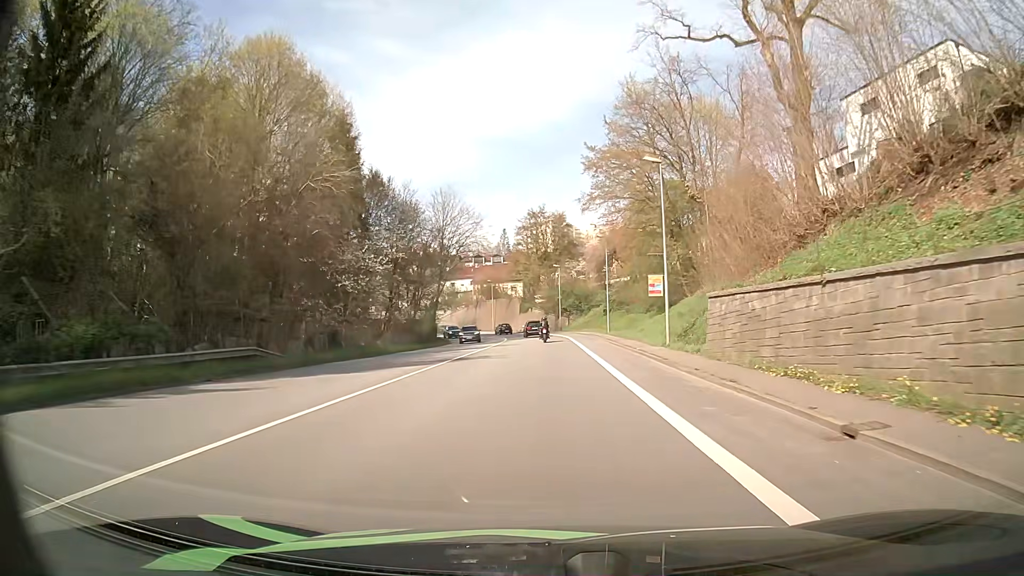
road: primary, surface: asphalt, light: Day
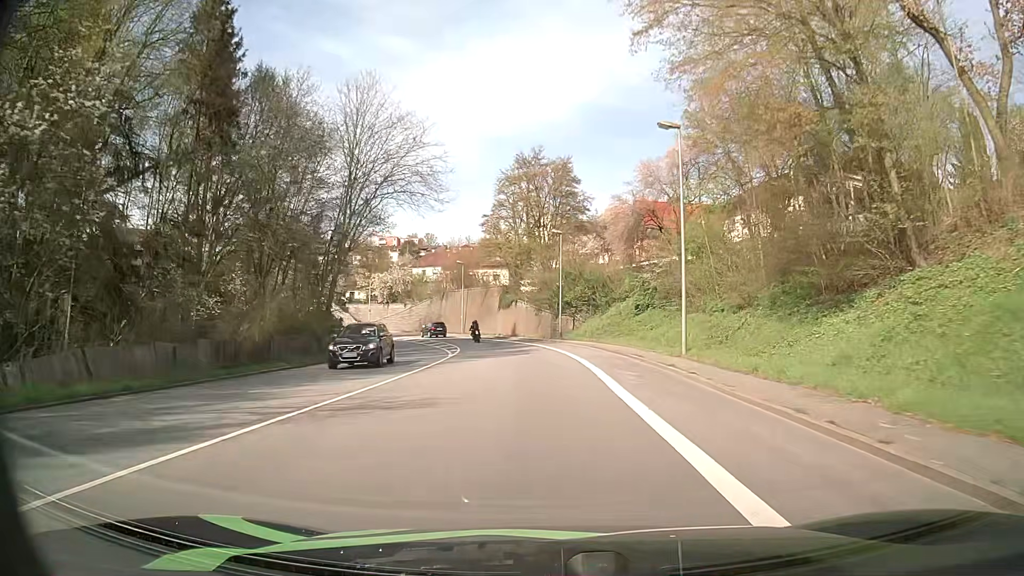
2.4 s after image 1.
(+0.3, +32.9) m; +1°
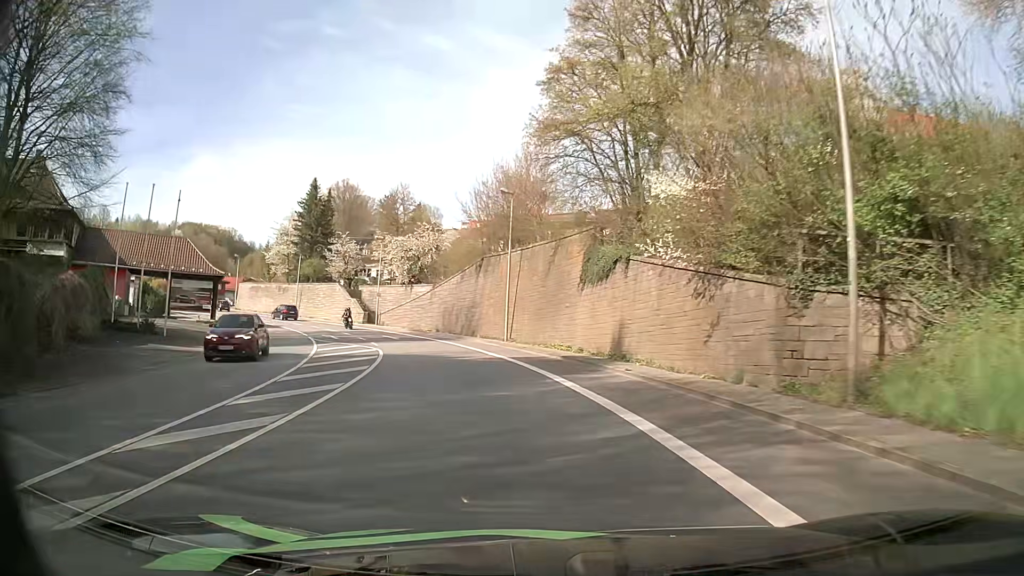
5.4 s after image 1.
(-2.0, +40.8) m; -8°
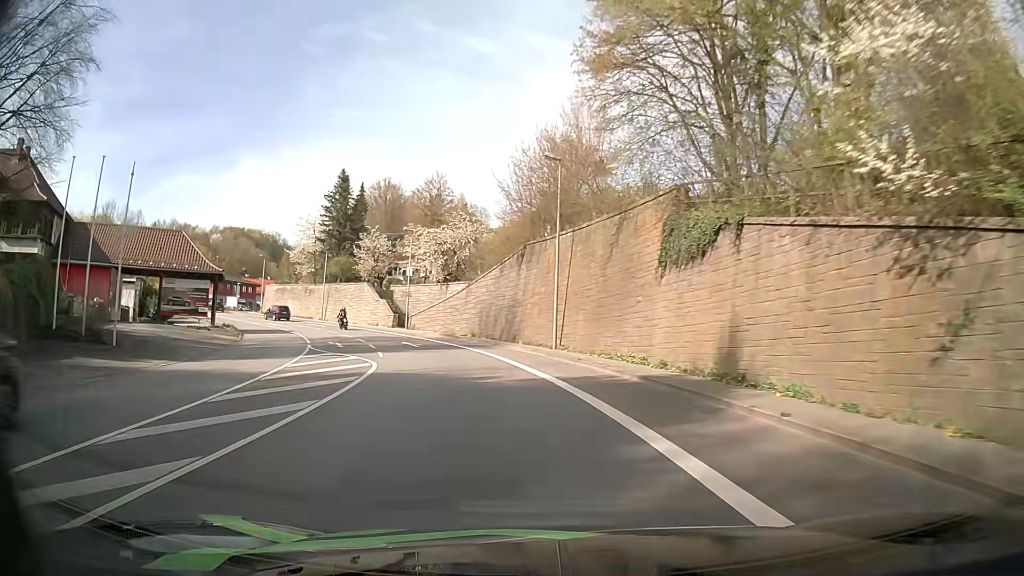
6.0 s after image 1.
(-0.3, +8.2) m; -4°
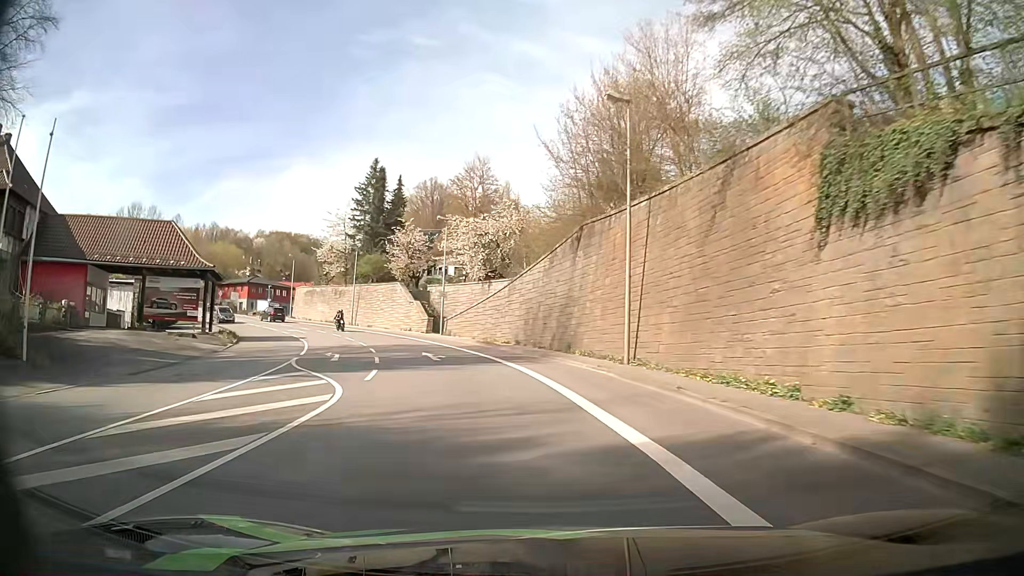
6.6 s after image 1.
(-0.4, +8.3) m; -5°
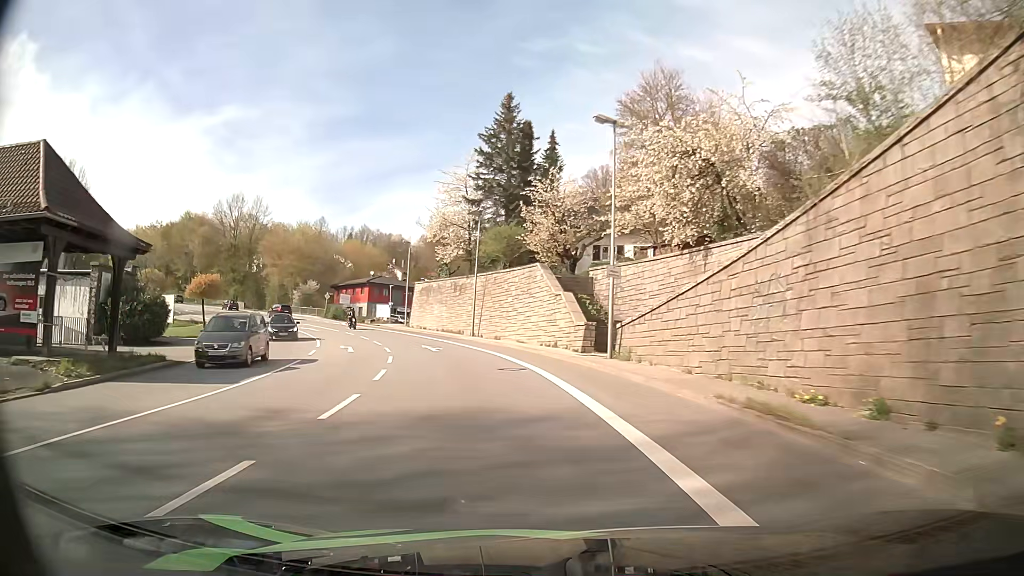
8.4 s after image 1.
(-3.2, +24.6) m; -15°
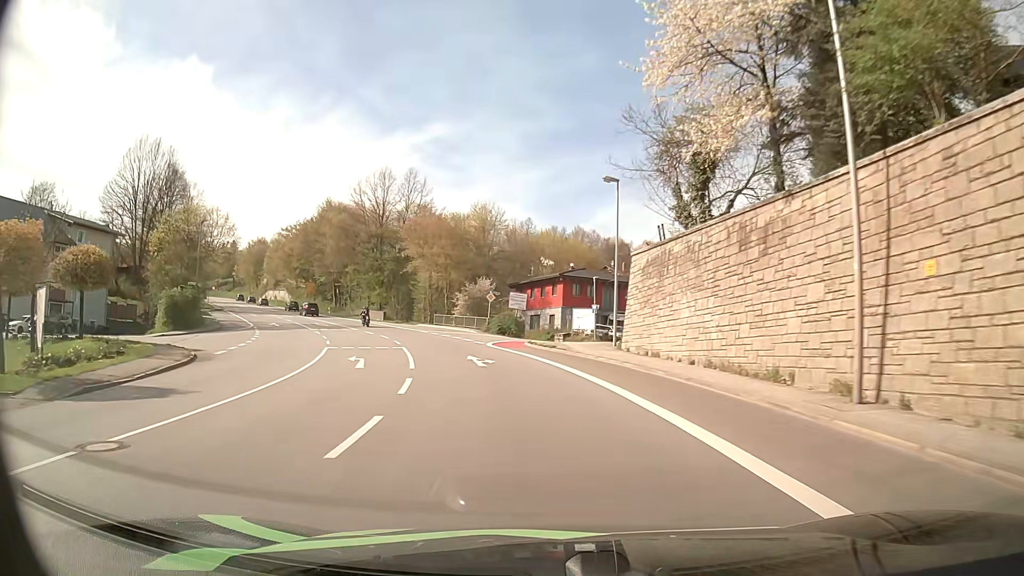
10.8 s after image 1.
(-6.0, +32.7) m; -19°
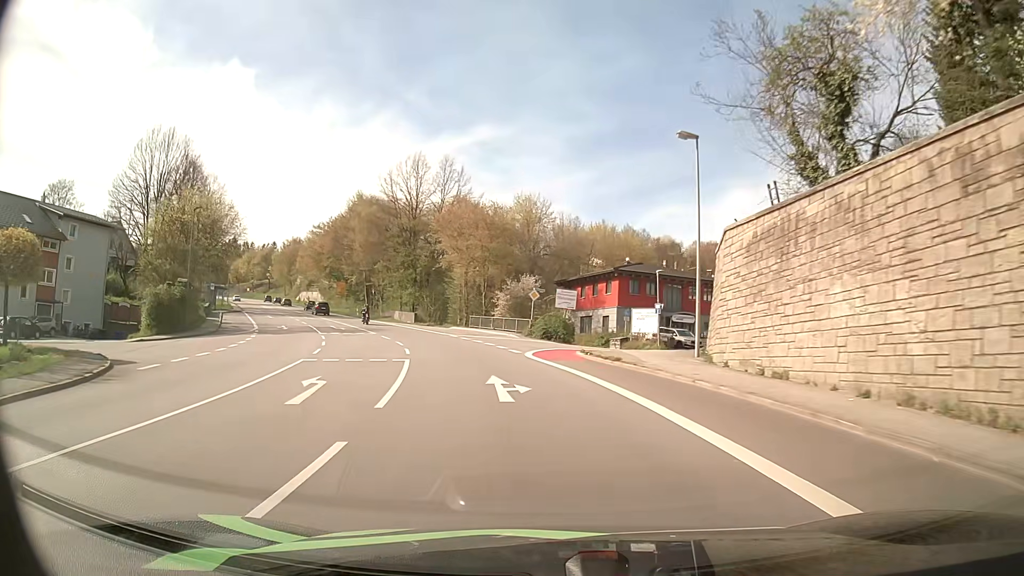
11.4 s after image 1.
(-0.3, +8.4) m; -4°
(0, +10) (-2, +20) (-4, +30) (-8, +39) (-12, +48) (-16, +57) (-21, +66) (-25, +75) (-30, +84) (-35, +92) m
